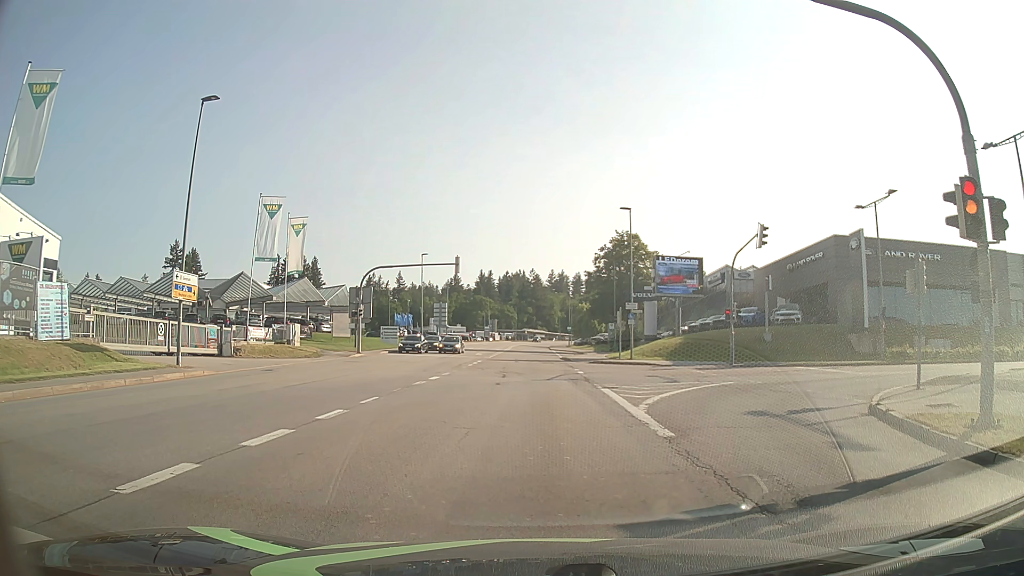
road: tertiary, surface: asphalt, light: Day
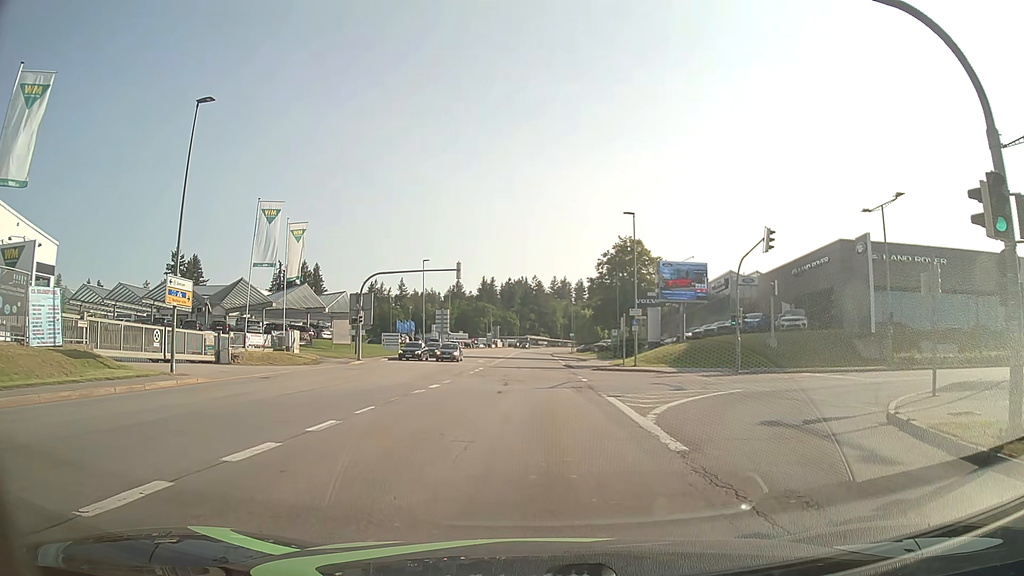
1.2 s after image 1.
(0.0, +0.7) m; -2°
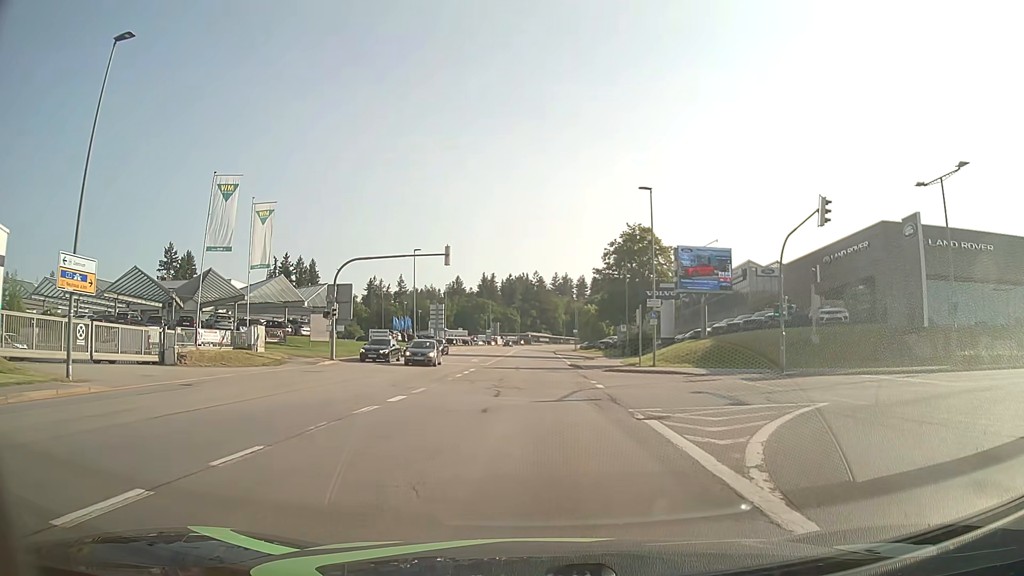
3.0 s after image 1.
(0.0, +6.8) m; 0°
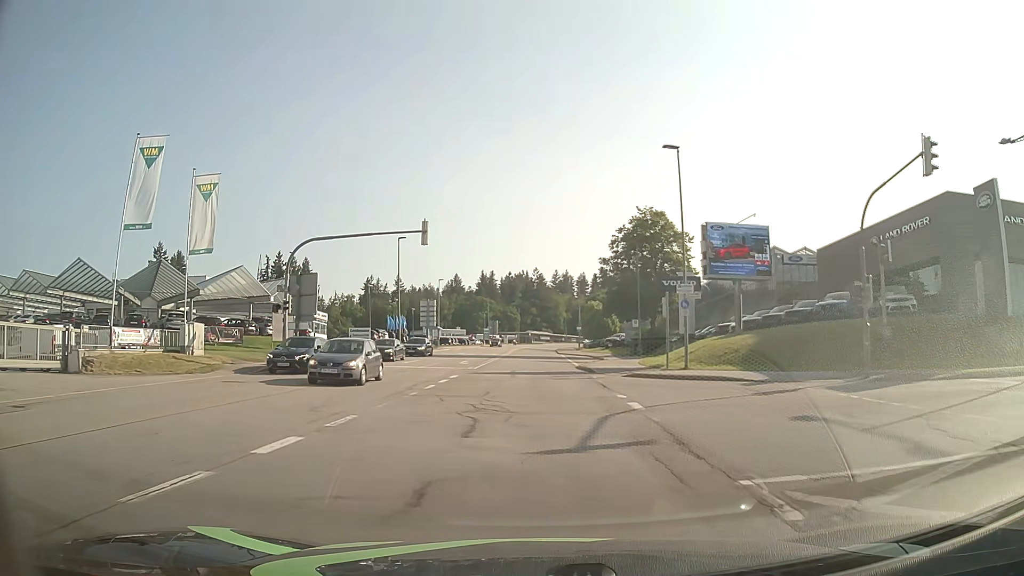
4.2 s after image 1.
(0.0, +8.2) m; 0°
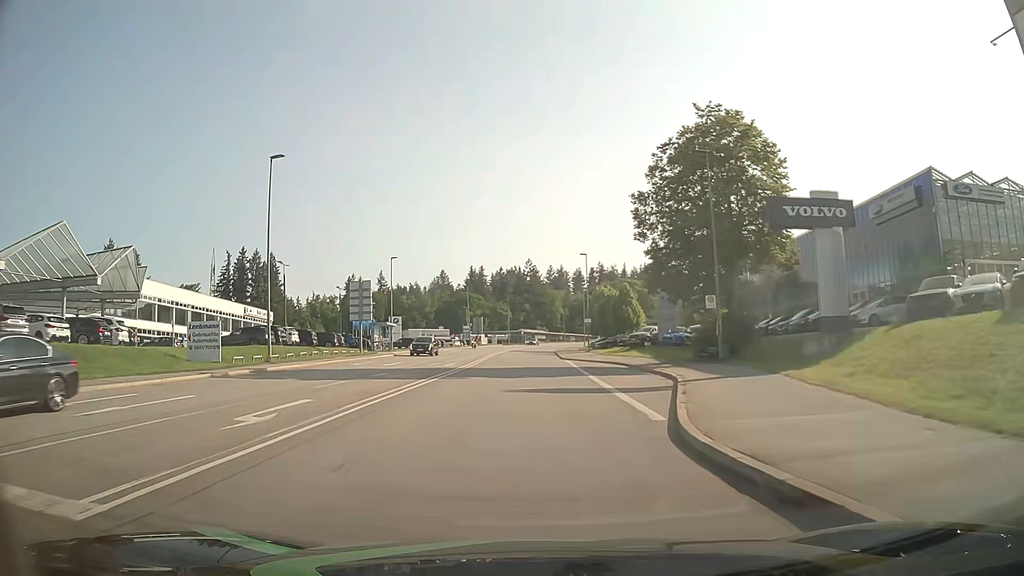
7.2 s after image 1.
(+0.3, +29.5) m; 0°
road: secondary
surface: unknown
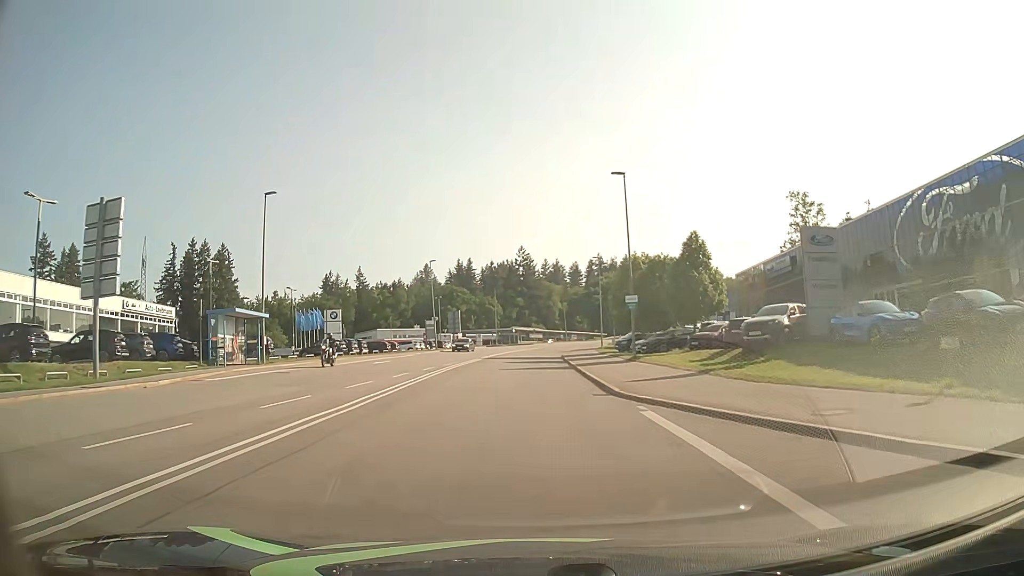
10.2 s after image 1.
(0.0, +34.8) m; 0°
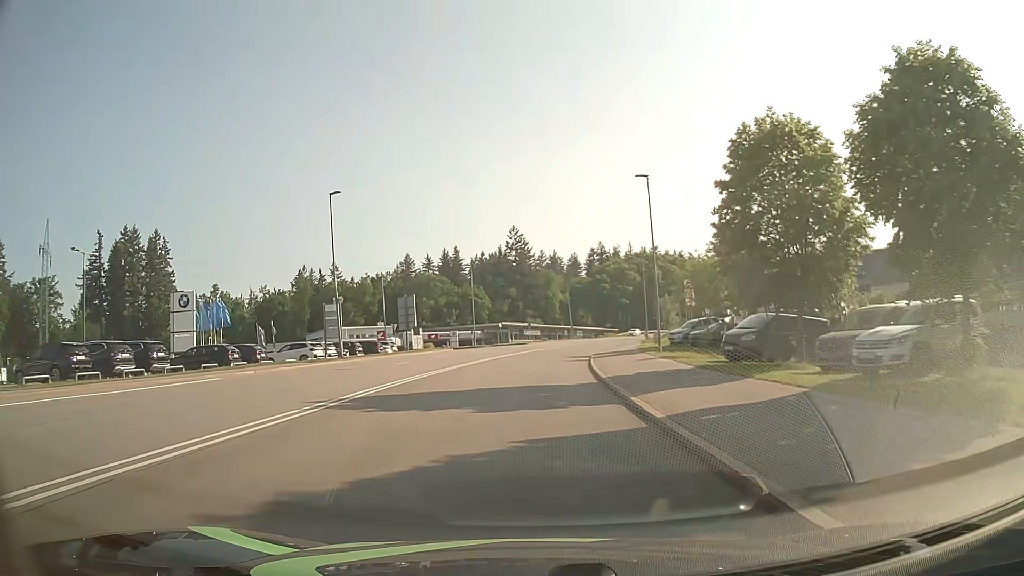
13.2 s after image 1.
(+0.2, +37.3) m; 0°
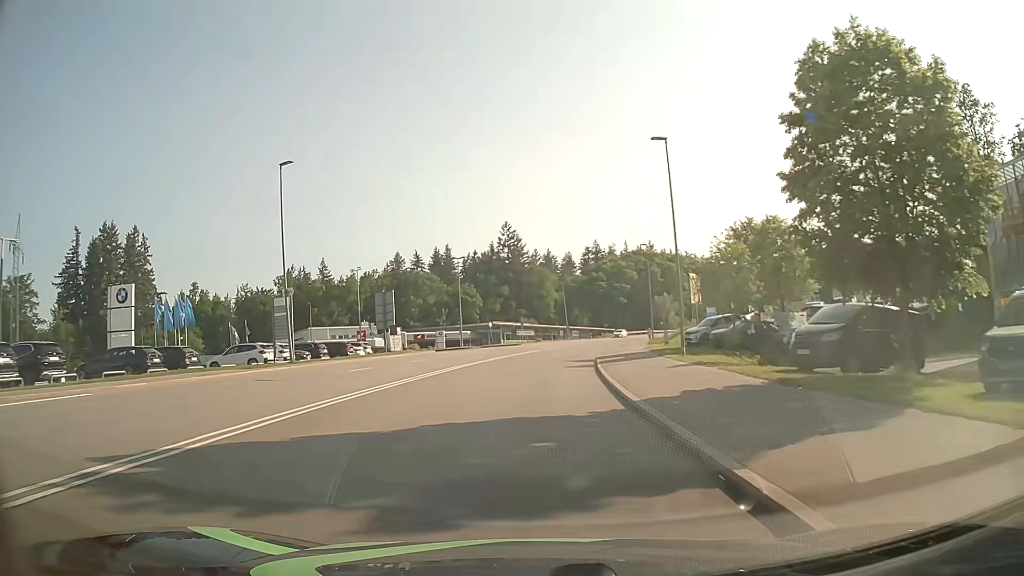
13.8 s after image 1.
(0.0, +7.7) m; +1°
(0, +10) (0, +20) (0, +30) (+1, +40) (+2, +50) (+4, +60) (+6, +70) (+8, +79) (+11, +89) (+14, +99) m
